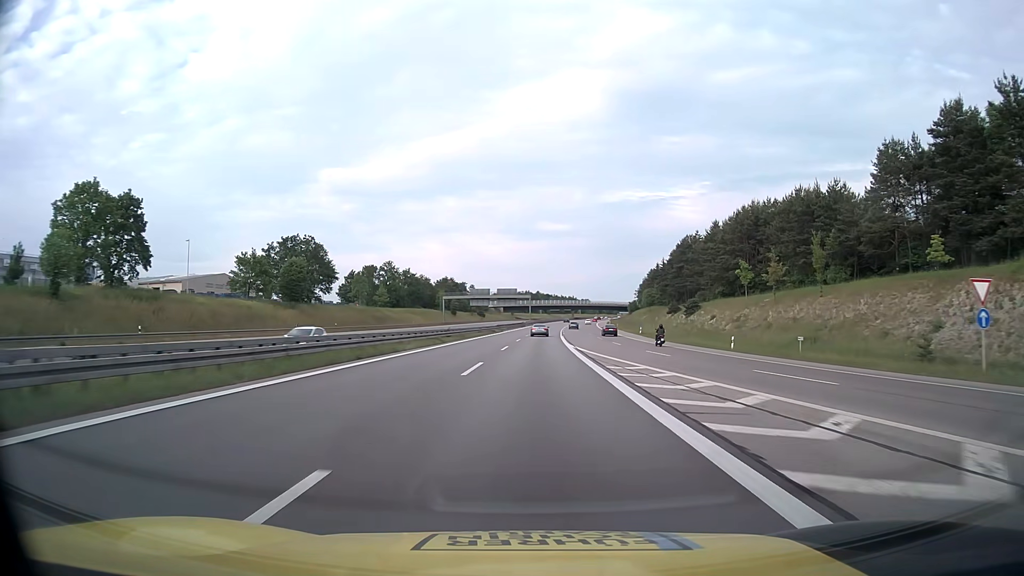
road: motorway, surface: asphalt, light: Day
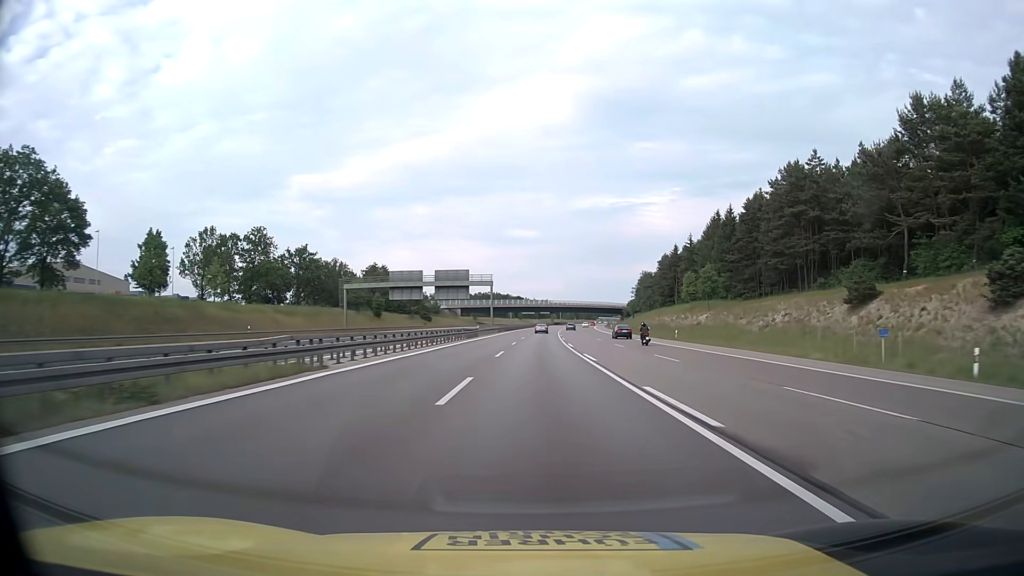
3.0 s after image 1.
(+1.5, +78.8) m; +2°
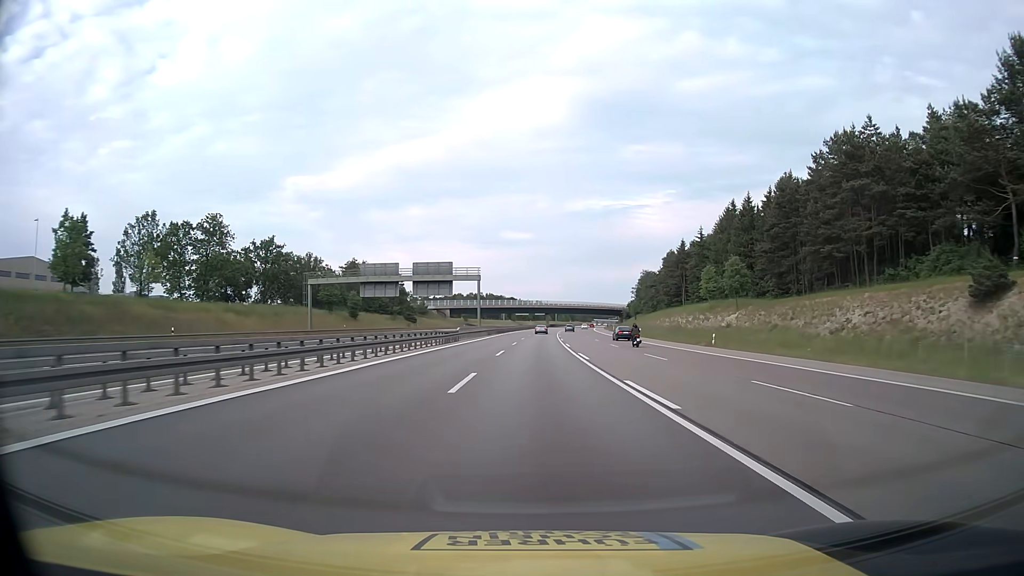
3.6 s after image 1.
(+0.1, +15.8) m; +1°
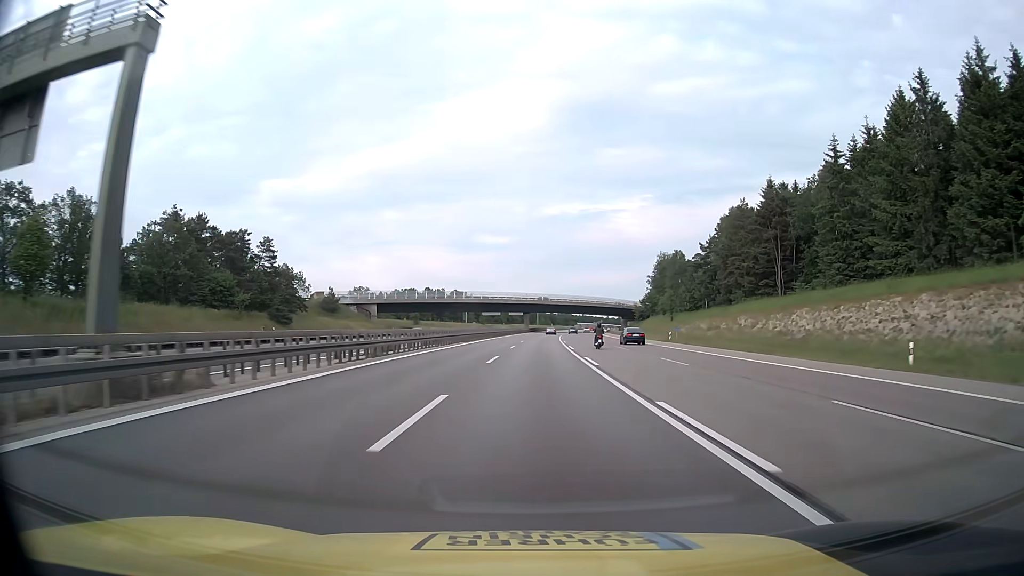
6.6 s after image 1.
(+1.4, +78.8) m; +2°
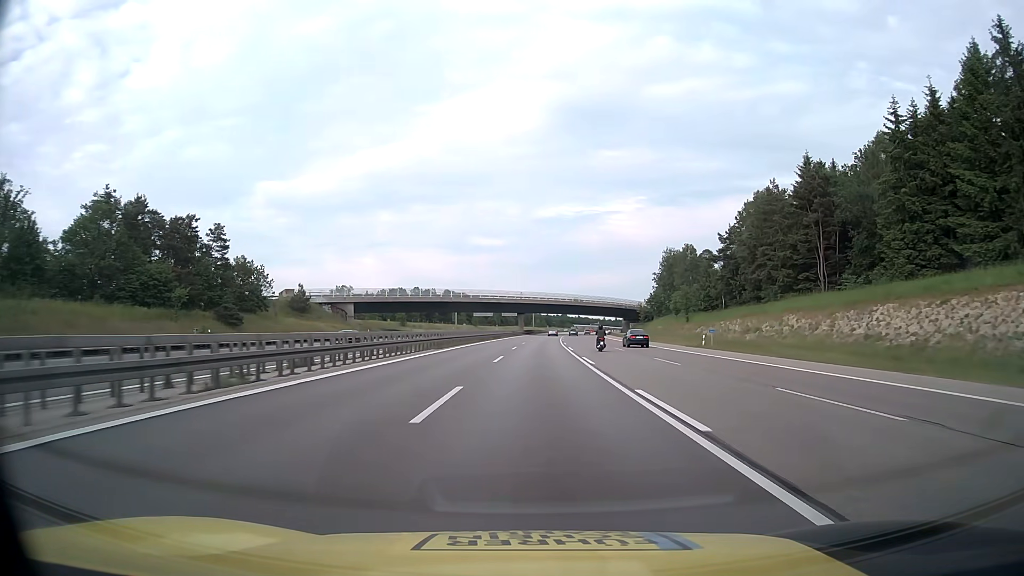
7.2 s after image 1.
(+0.1, +15.8) m; 0°
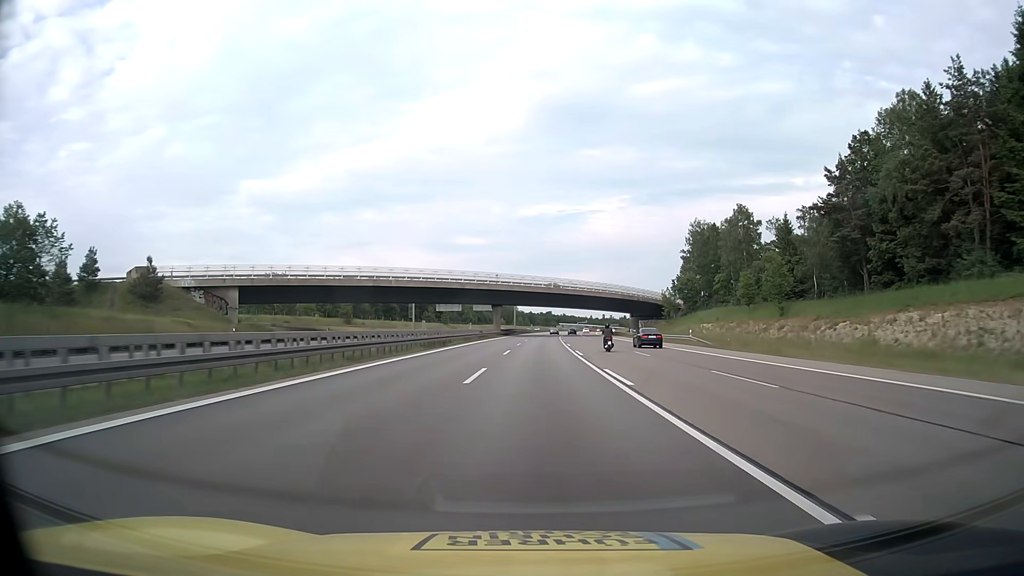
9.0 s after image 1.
(+0.6, +47.4) m; +2°
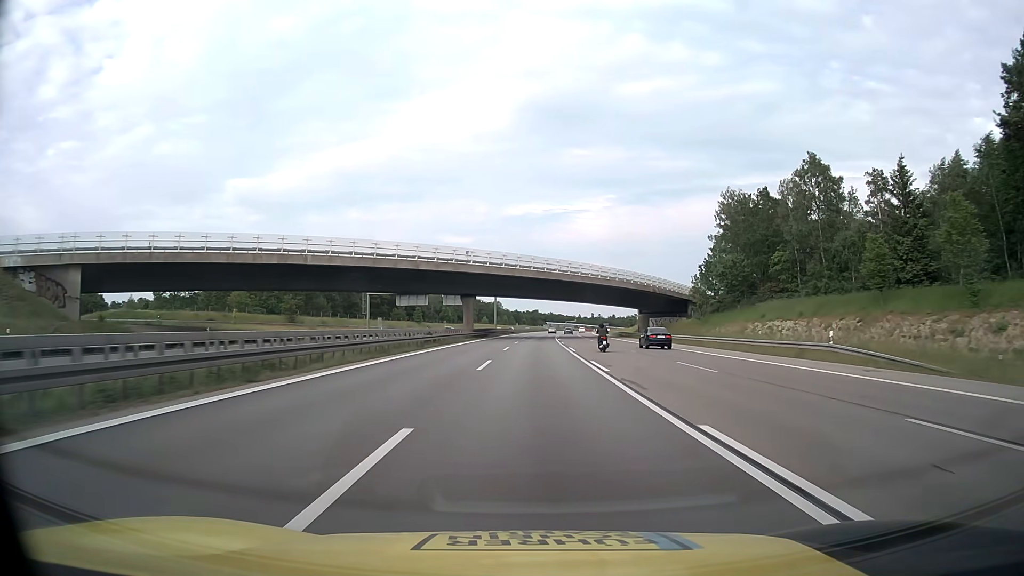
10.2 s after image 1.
(+0.3, +31.6) m; +1°
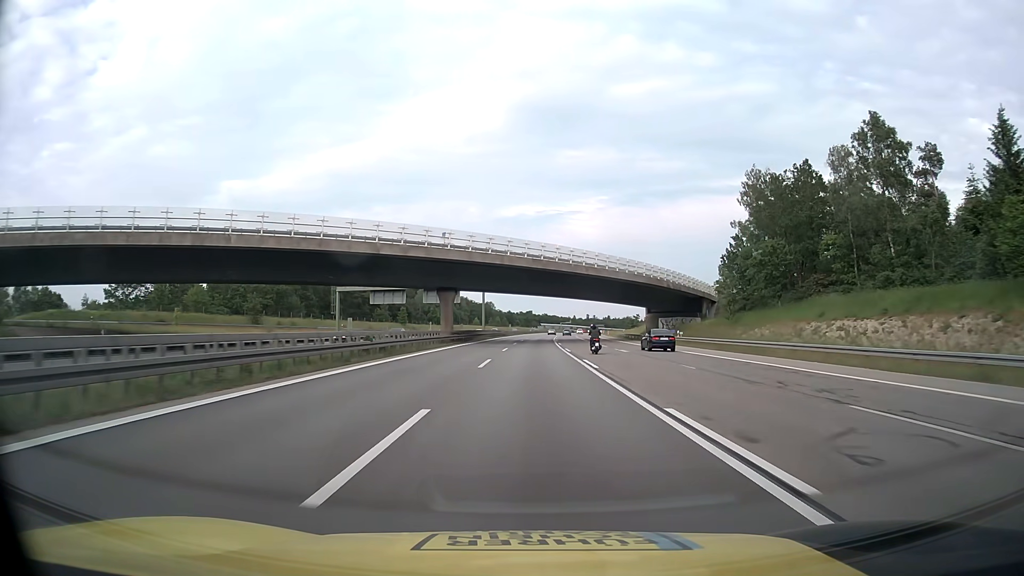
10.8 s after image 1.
(+0.1, +15.8) m; +1°
(0, +10) (0, +20) (0, +30) (0, +40) (+1, +50) (+1, +60) (+1, +70) (+1, +80) (+2, +90) (+2, +100) m
